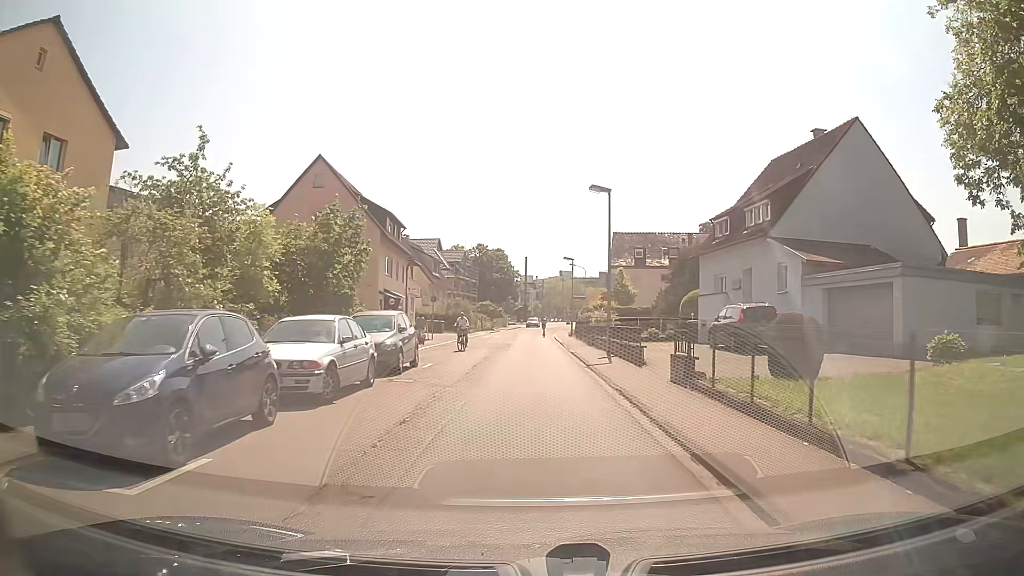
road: tertiary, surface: asphalt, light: Day
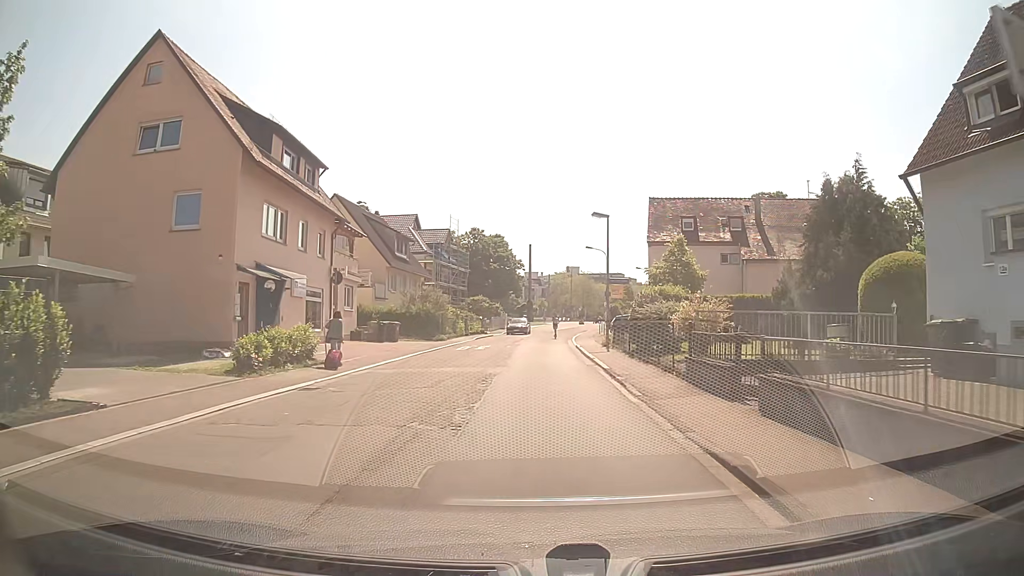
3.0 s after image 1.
(0.0, +21.8) m; 0°
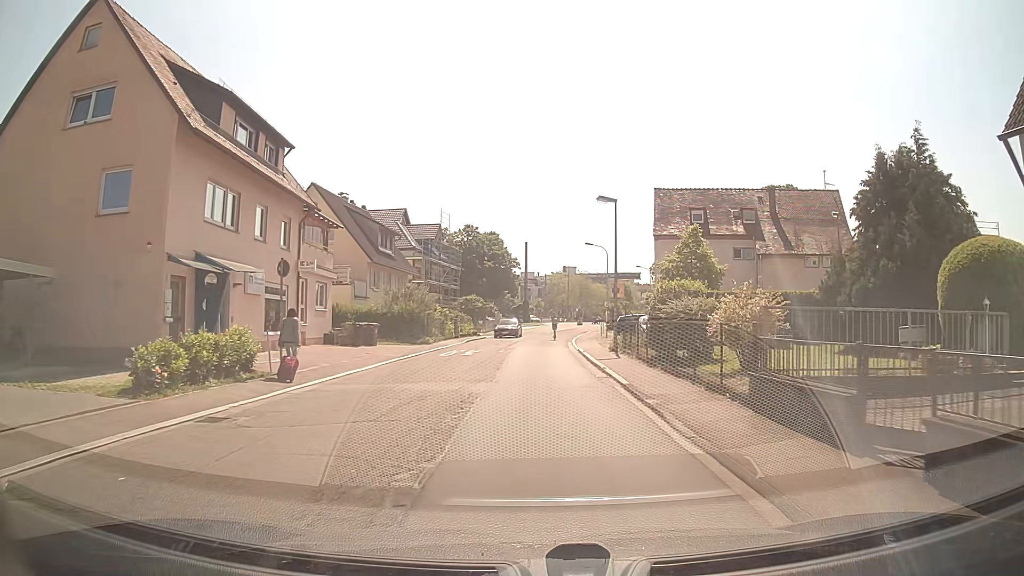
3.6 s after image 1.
(0.0, +4.3) m; +2°
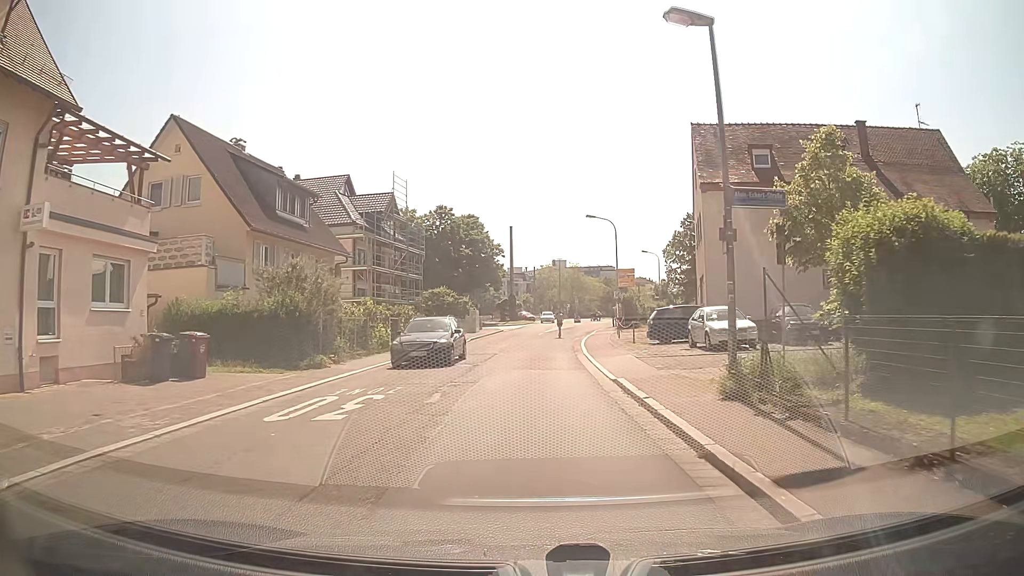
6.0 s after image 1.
(-0.2, +16.9) m; 0°
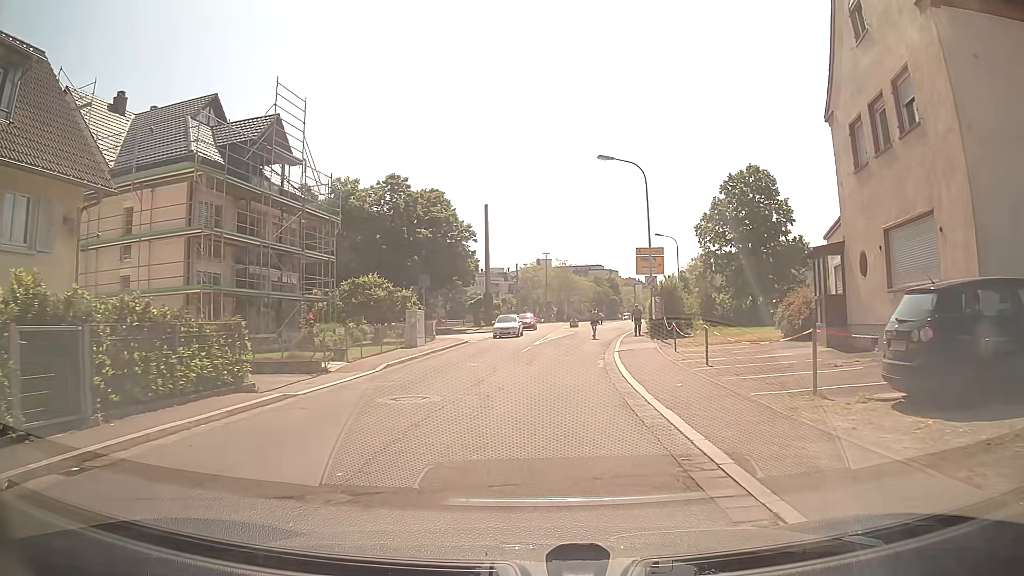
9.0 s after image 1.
(+0.1, +21.0) m; +1°
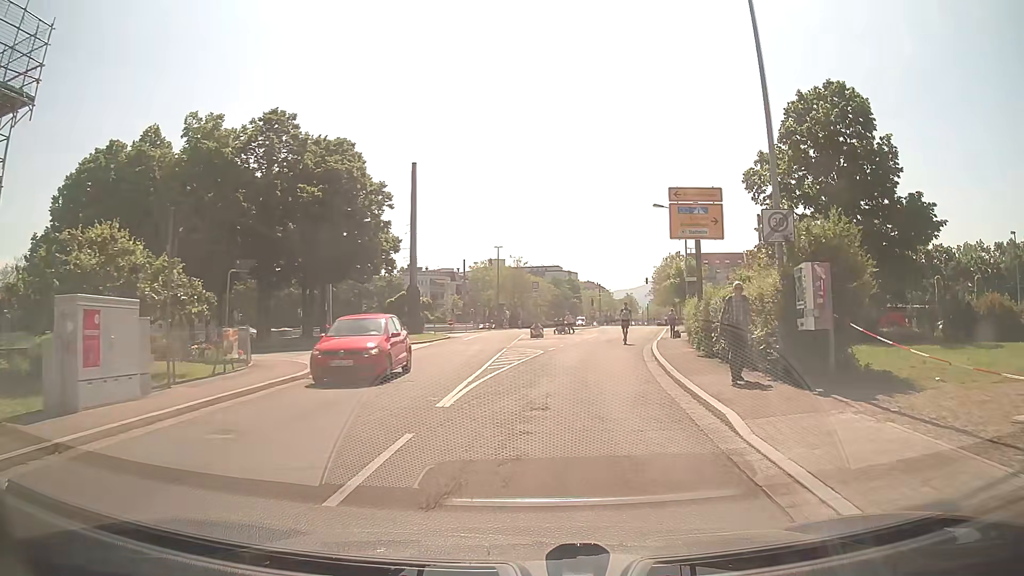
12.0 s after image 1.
(+0.7, +21.8) m; +4°
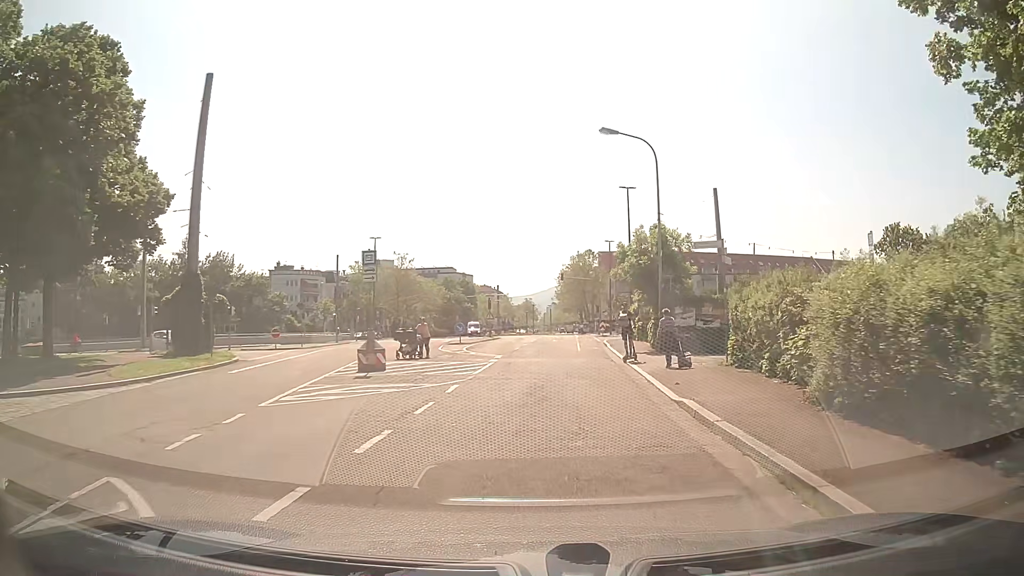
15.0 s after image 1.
(+1.5, +21.8) m; +8°
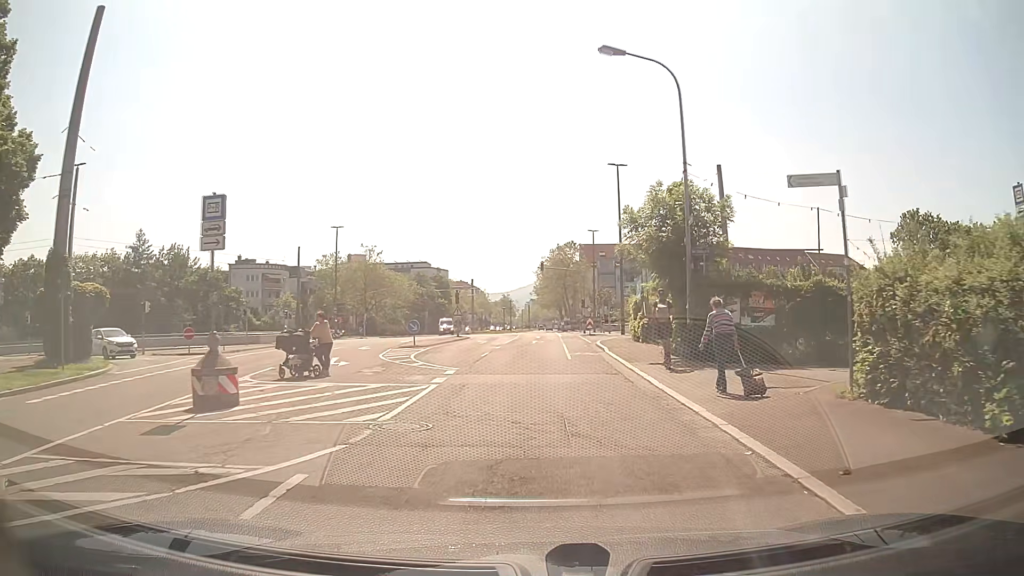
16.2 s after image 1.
(+0.2, +8.6) m; +2°
